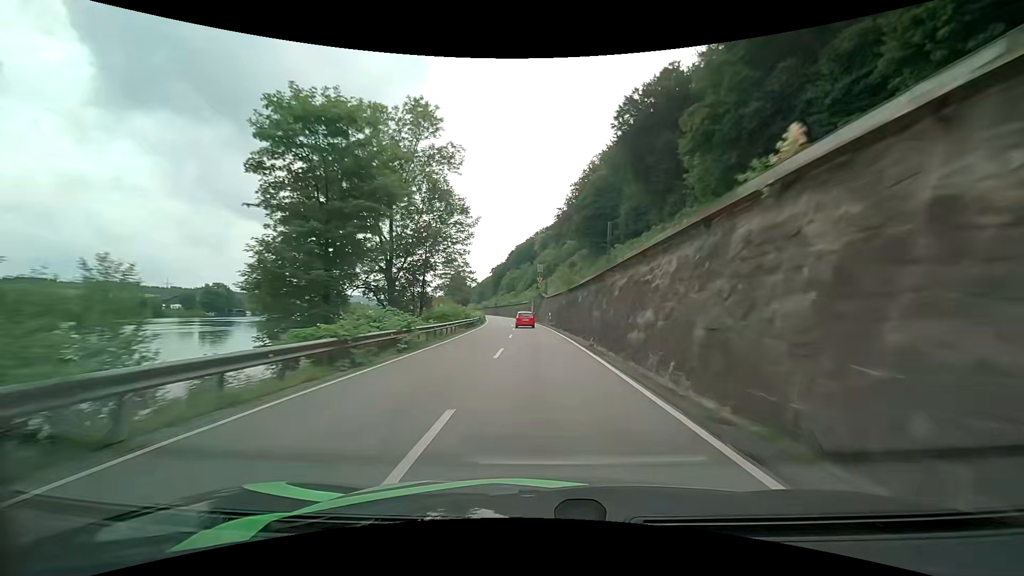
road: primary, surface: asphalt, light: Day
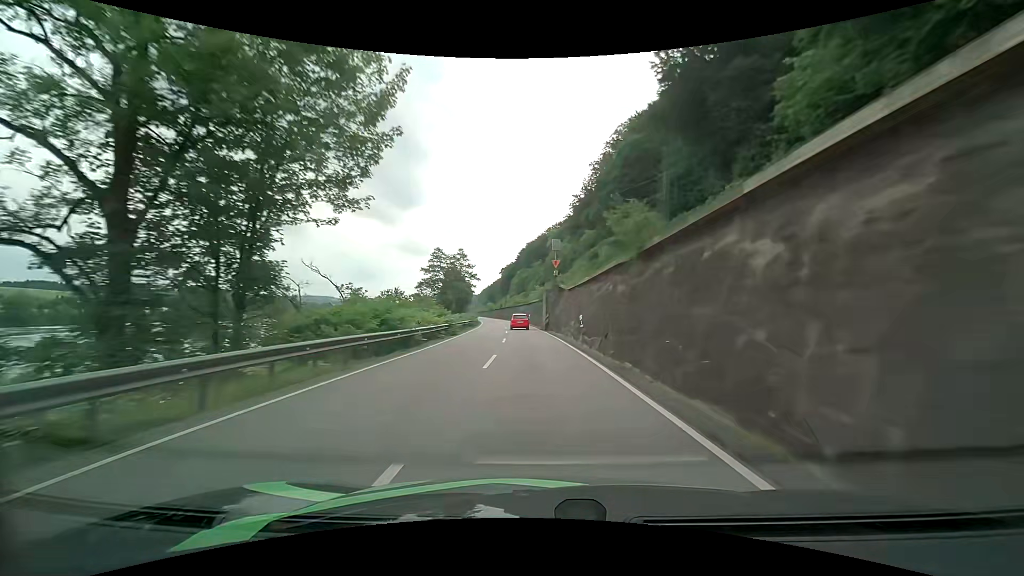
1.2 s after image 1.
(-0.2, +26.4) m; -1°
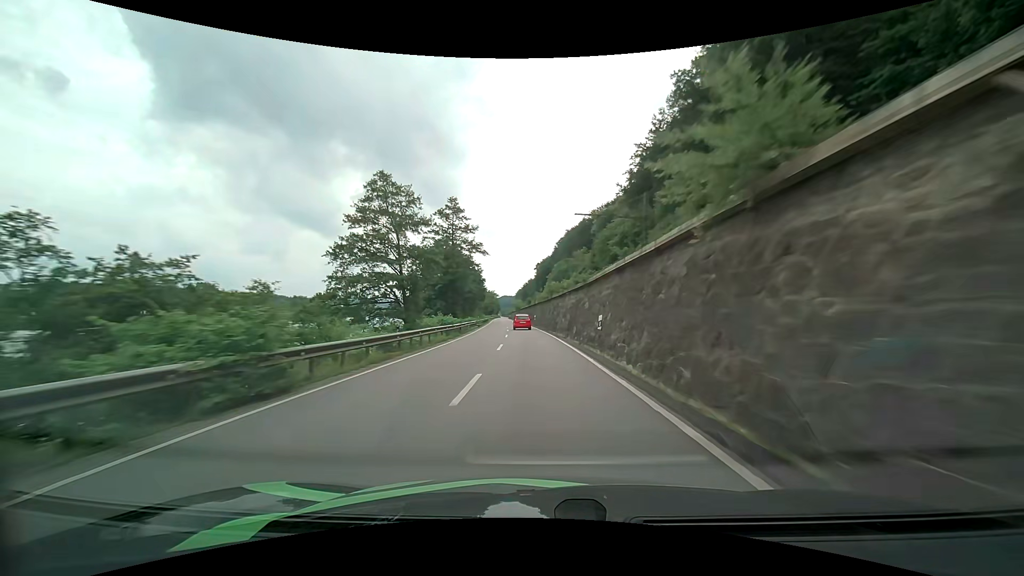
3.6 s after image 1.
(-2.6, +52.8) m; -5°
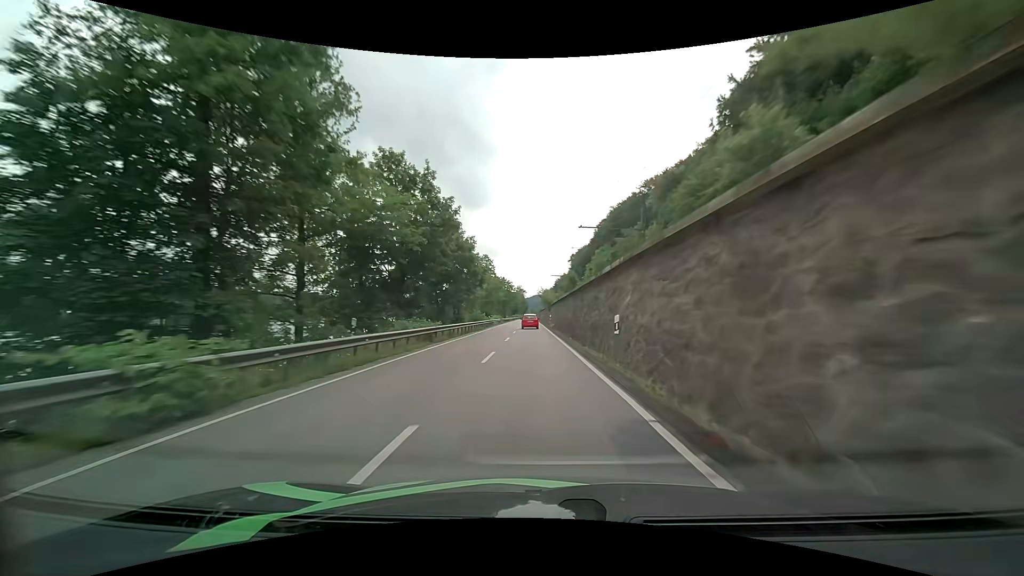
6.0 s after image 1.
(-1.4, +53.4) m; -3°
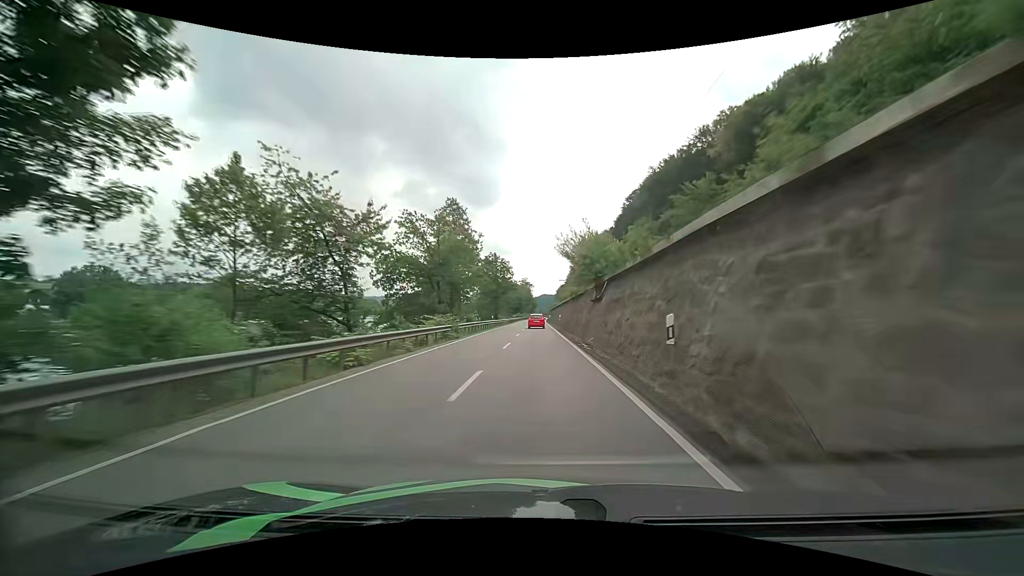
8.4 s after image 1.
(-0.8, +53.8) m; -1°
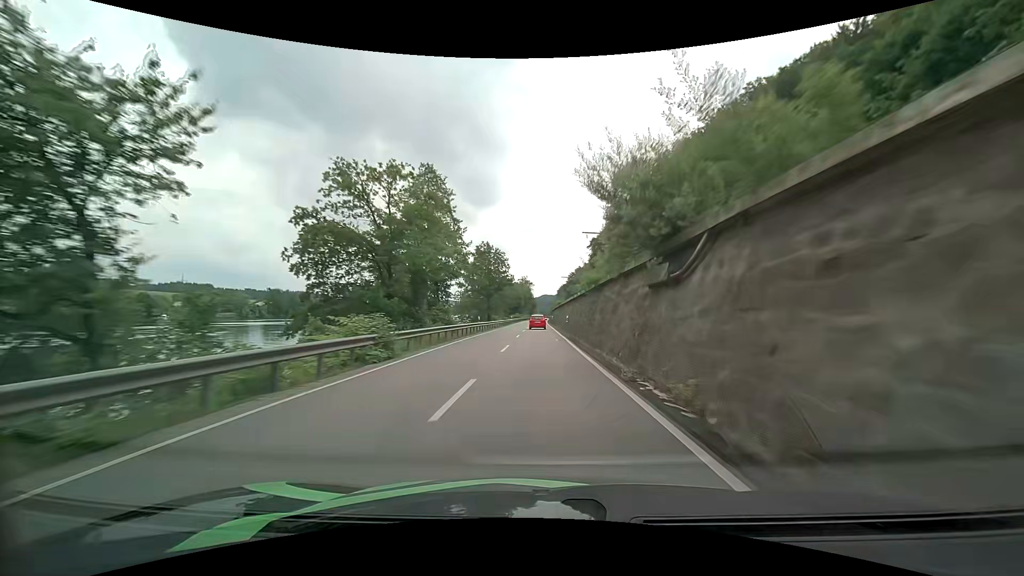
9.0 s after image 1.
(-0.1, +13.4) m; 0°
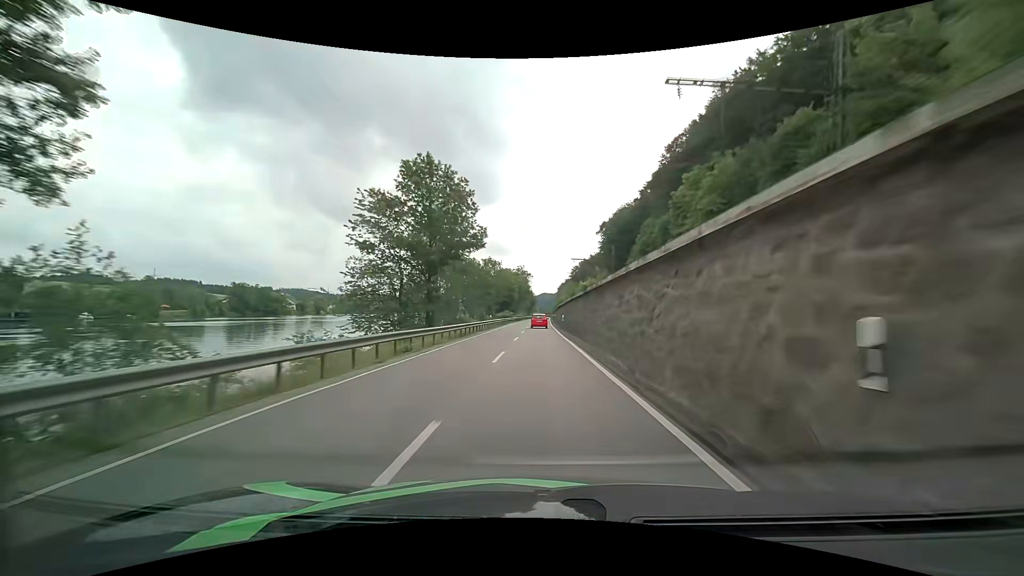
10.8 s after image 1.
(0.0, +40.0) m; 0°
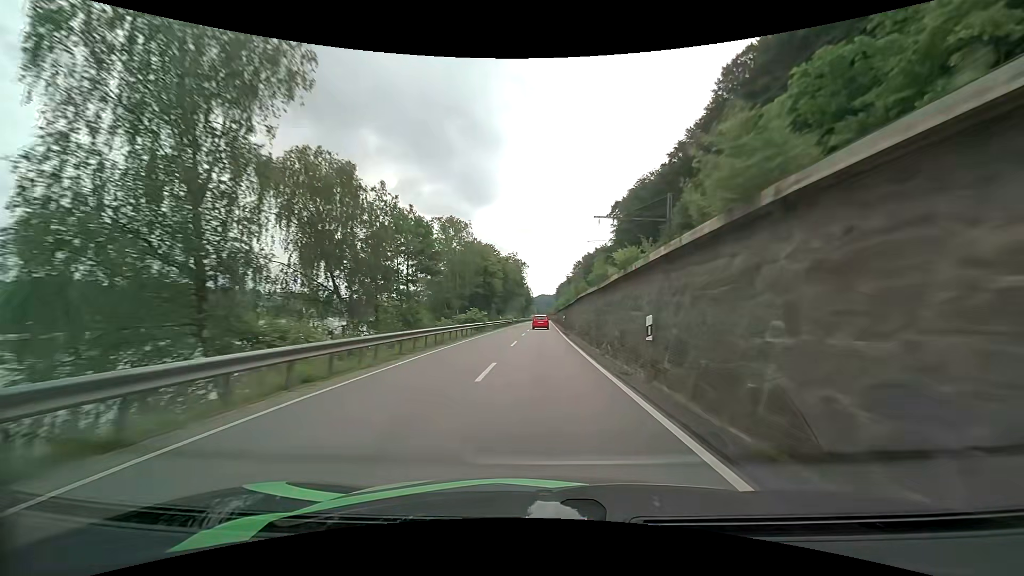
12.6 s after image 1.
(+0.1, +40.0) m; 0°
(0, +10) (0, +20) (0, +30) (0, +40) (0, +50) (0, +60) (0, +70) (+1, +80) (+1, +90) (+1, +100) m
